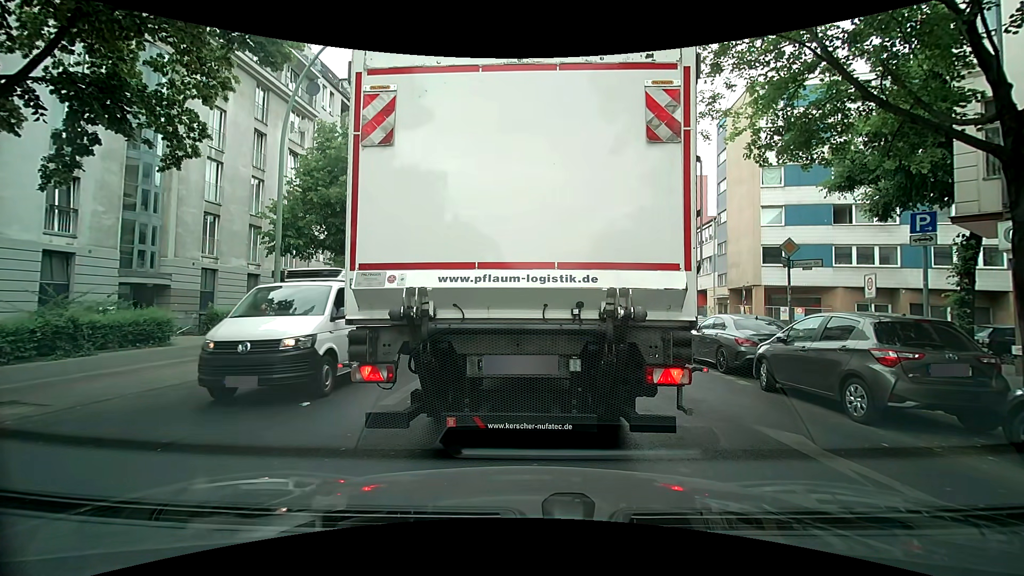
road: secondary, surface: asphalt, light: Day
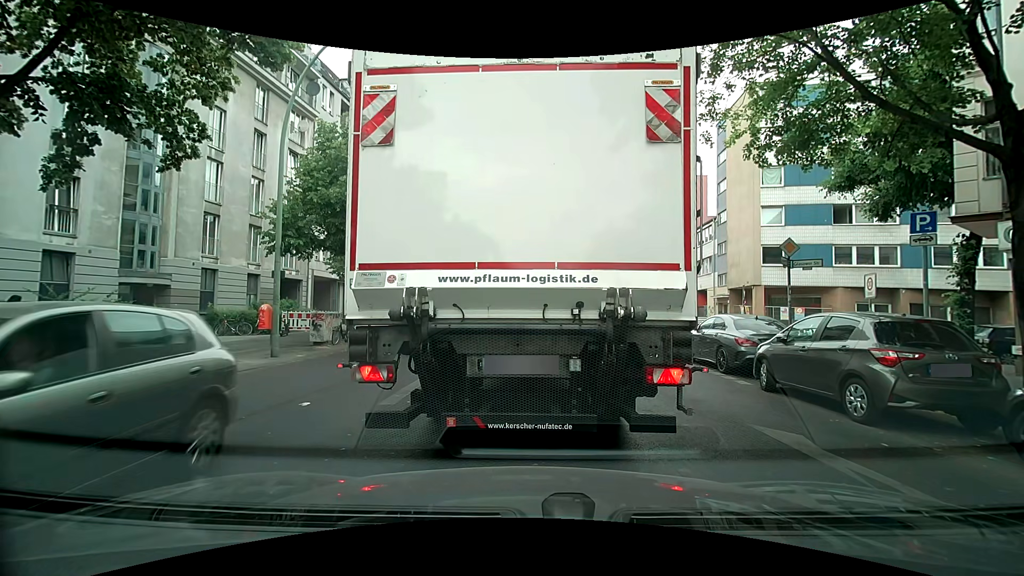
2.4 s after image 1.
(0.0, 0.0) m; 0°
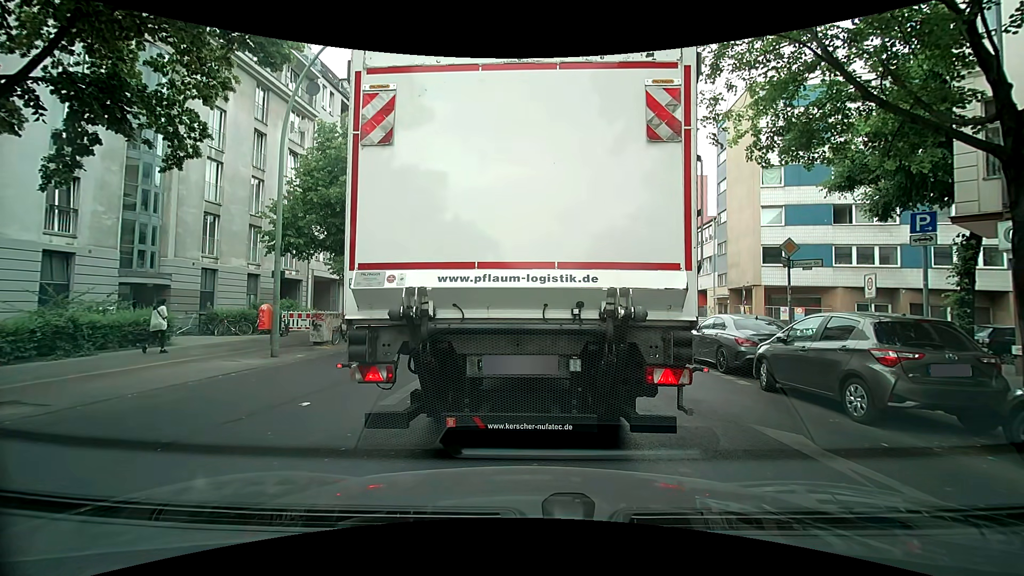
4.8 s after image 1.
(0.0, 0.0) m; 0°
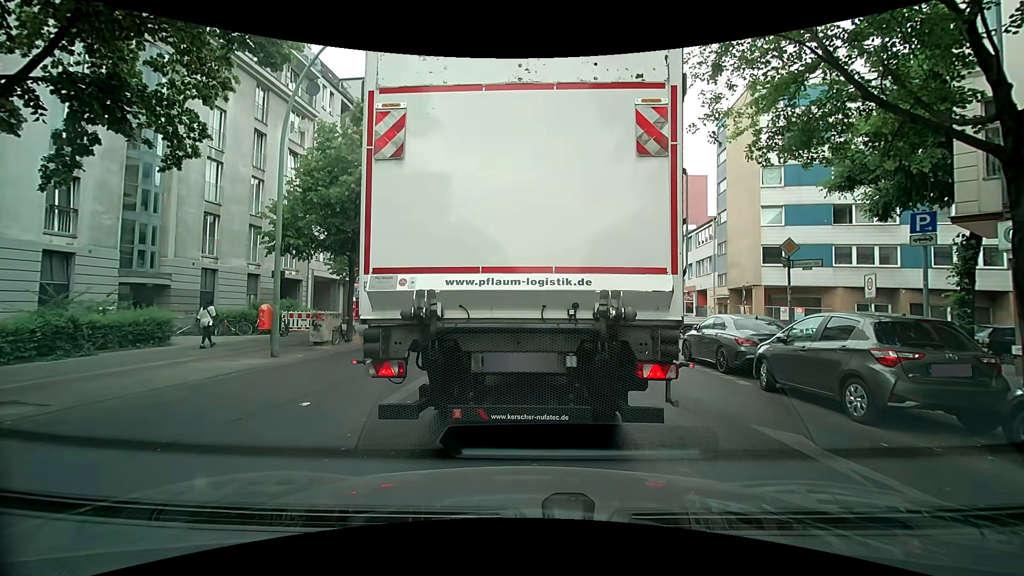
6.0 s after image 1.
(0.0, 0.0) m; 0°
